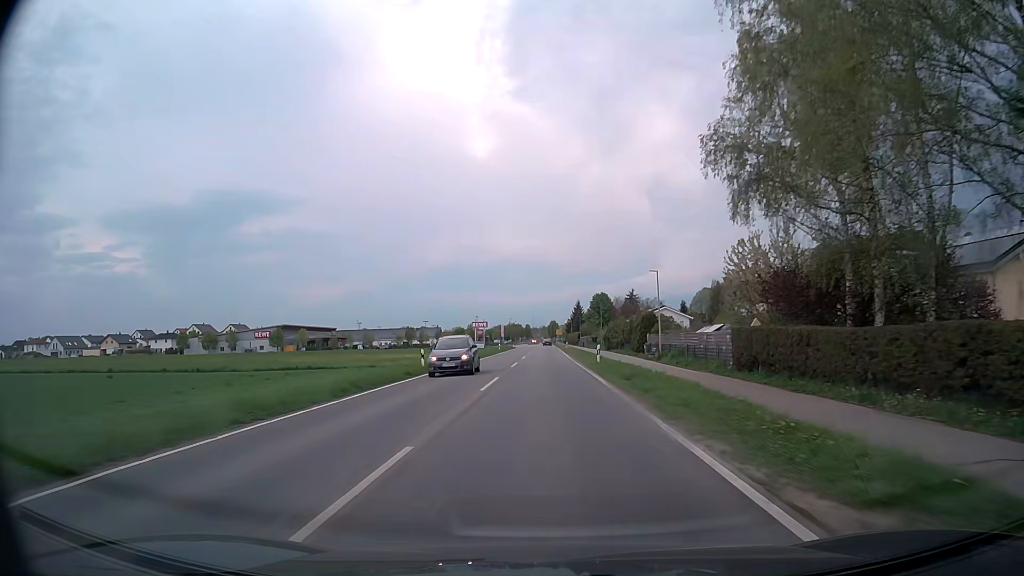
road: tertiary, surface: asphalt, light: Day
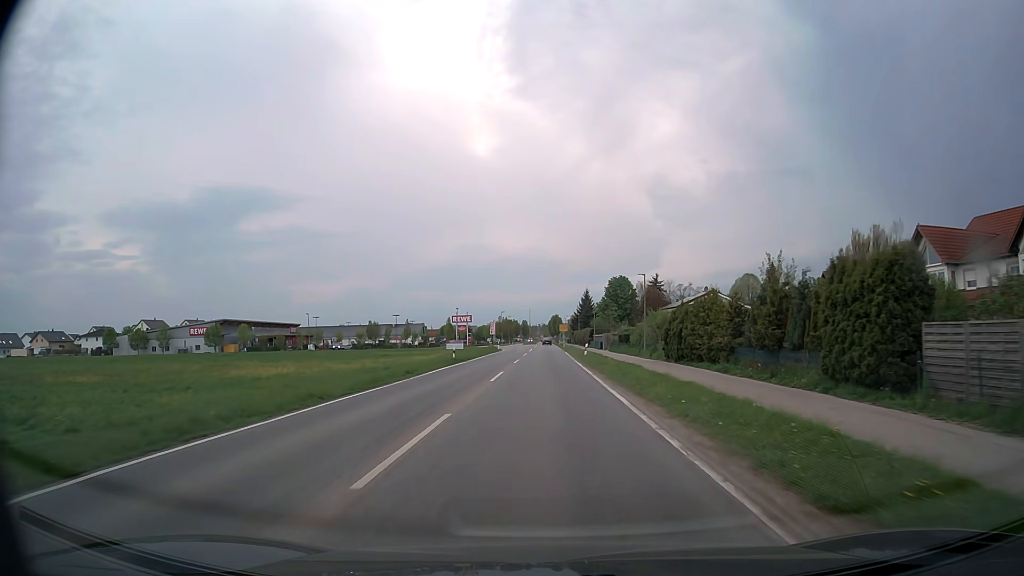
(0.0, +41.5) m; 0°
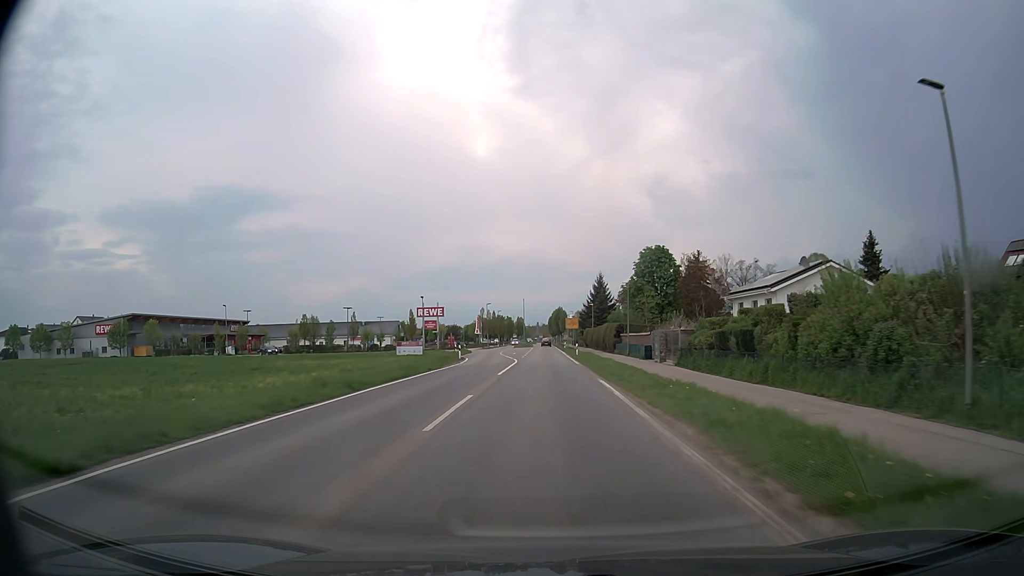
(+0.1, +41.4) m; 0°
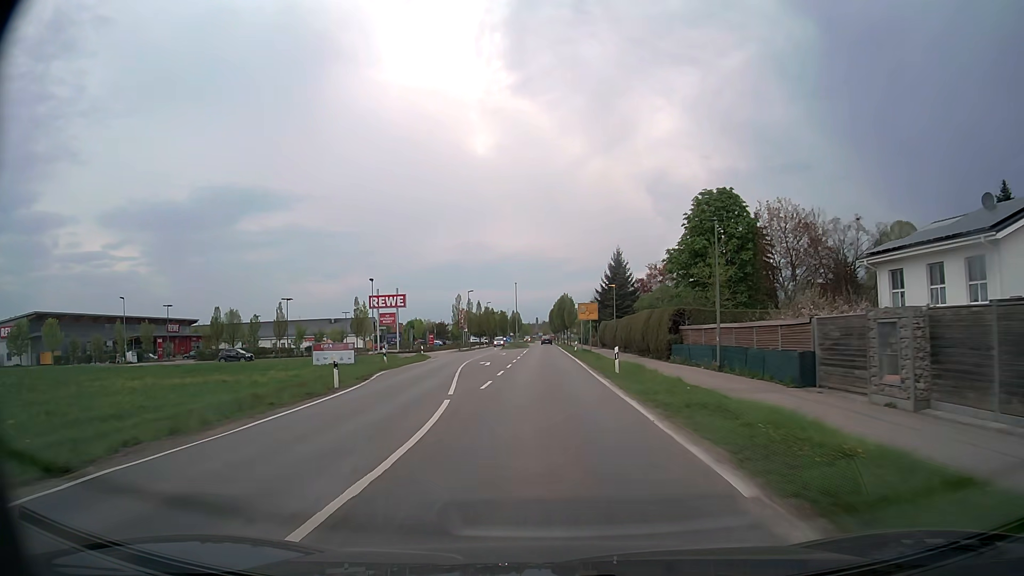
(0.0, +30.7) m; 0°
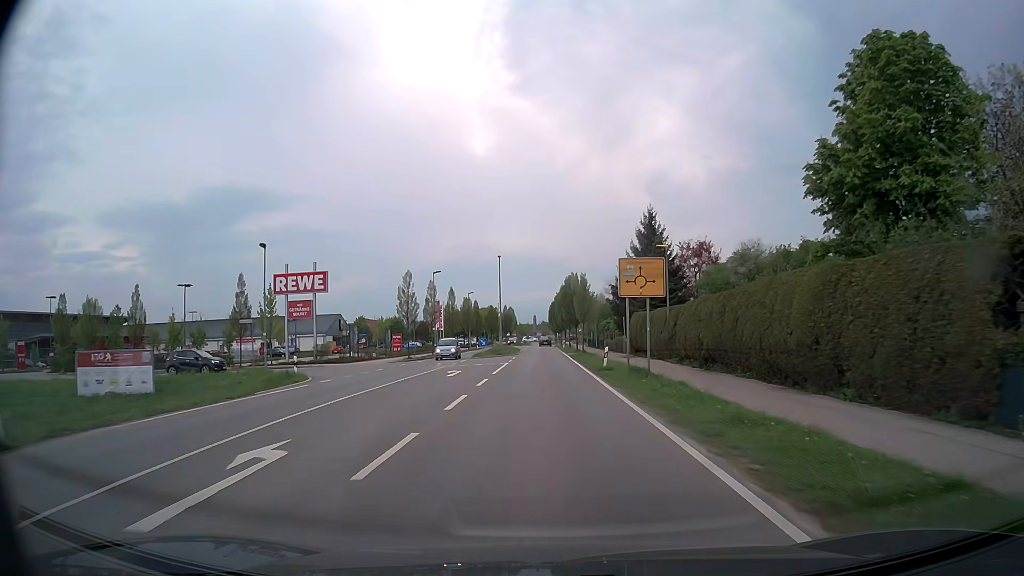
(0.0, +29.5) m; 0°
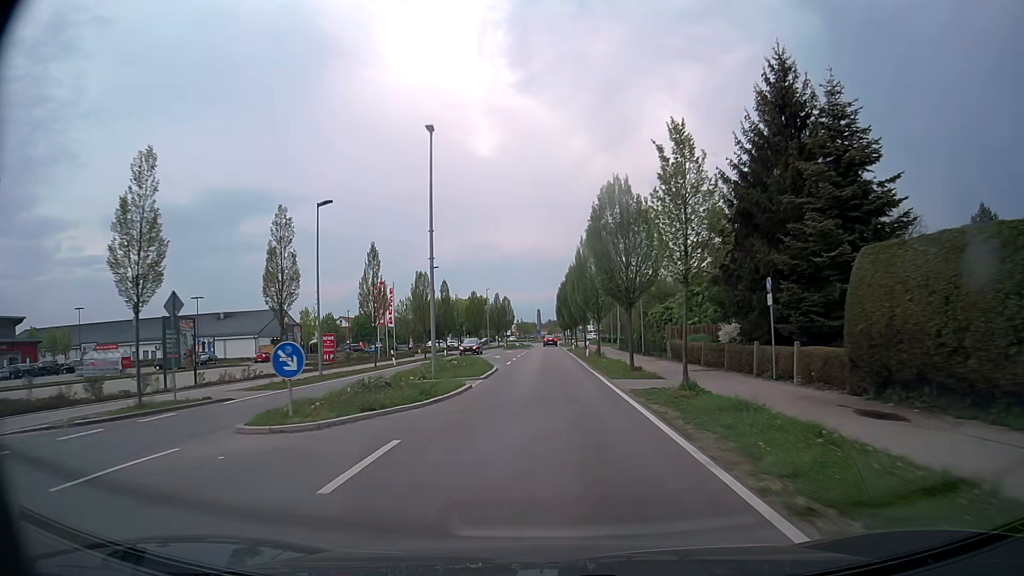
(0.0, +36.2) m; -1°
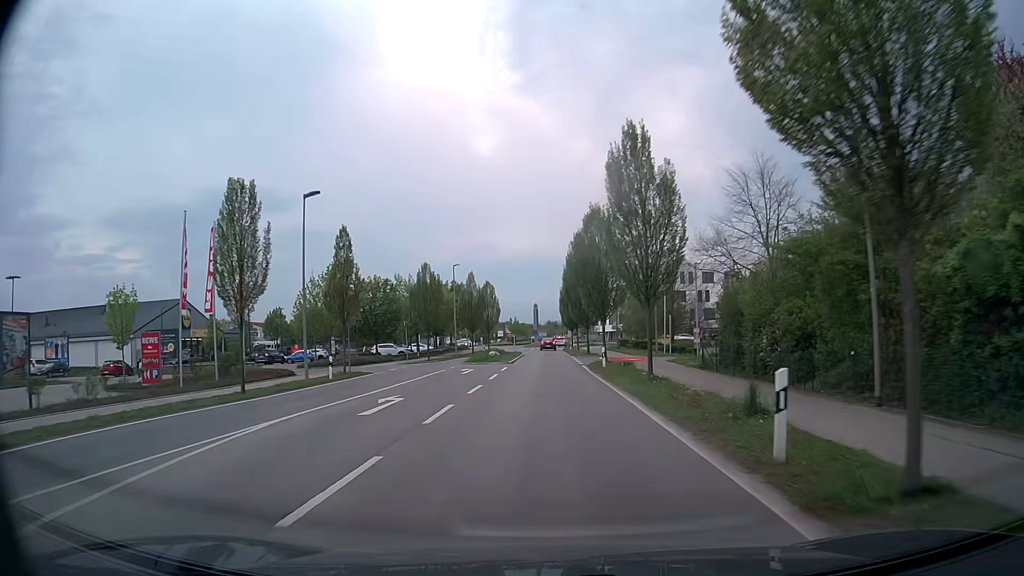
(-0.1, +33.9) m; 0°
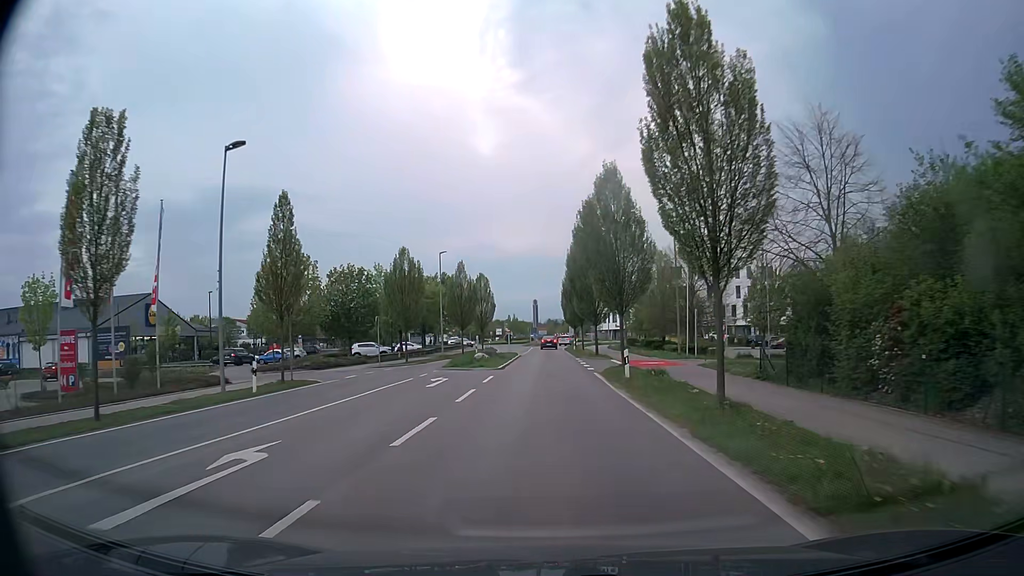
(0.0, +8.2) m; 0°
